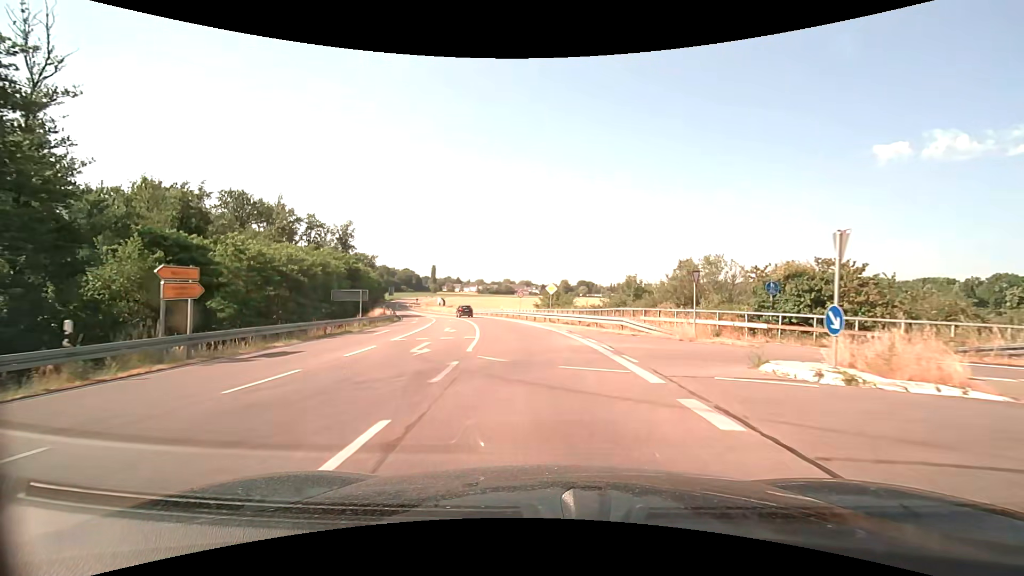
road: secondary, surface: asphalt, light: Day
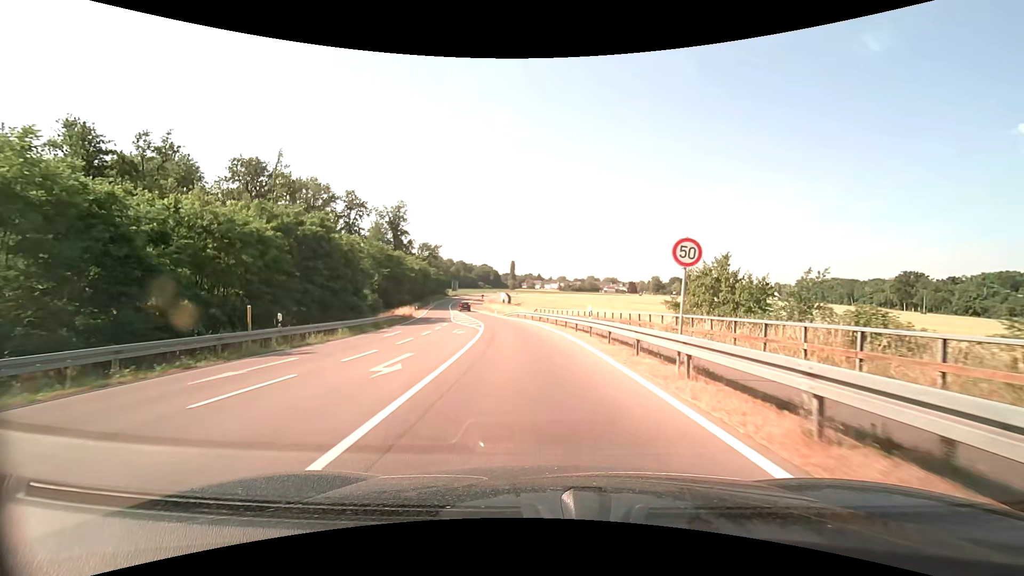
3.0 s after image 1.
(-3.0, +36.5) m; -9°
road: tertiary
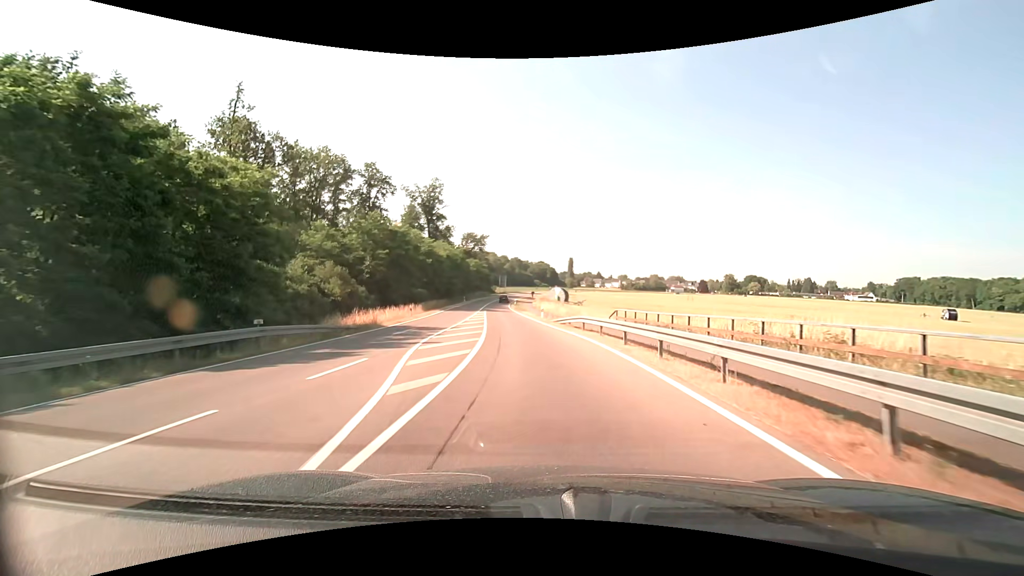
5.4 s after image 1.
(-1.6, +28.0) m; -7°
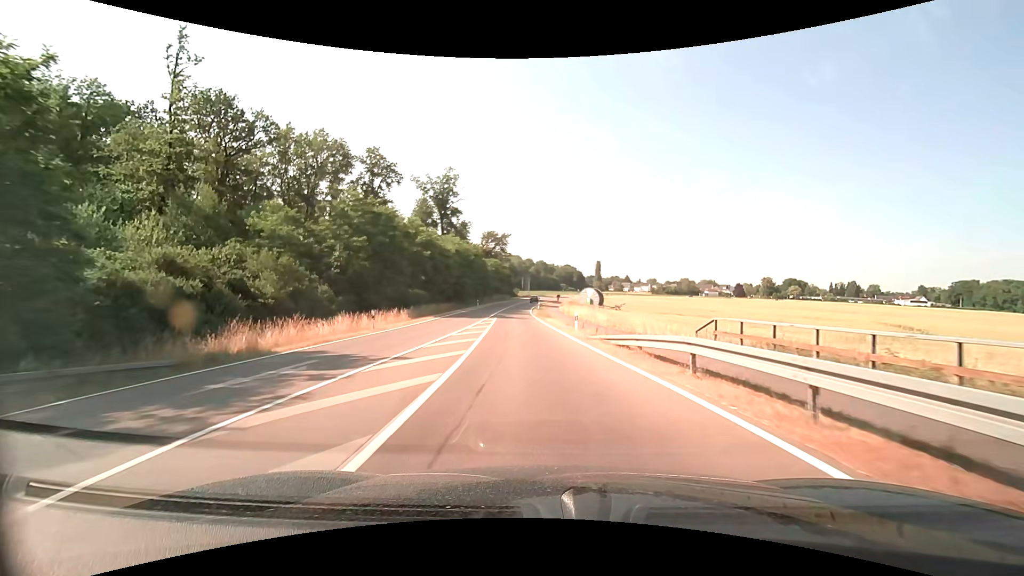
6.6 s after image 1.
(-0.4, +14.8) m; -3°
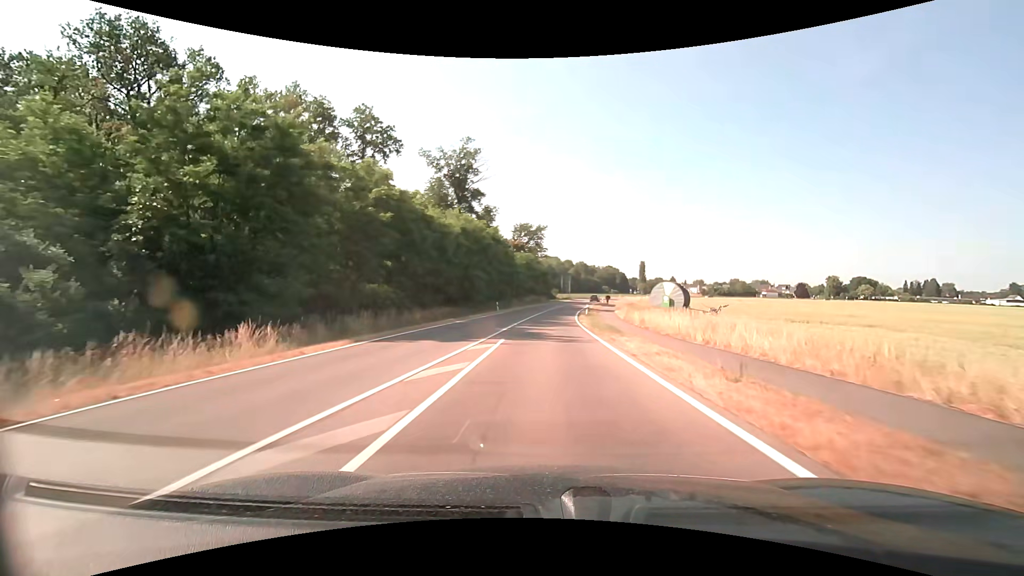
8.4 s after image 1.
(-1.0, +23.9) m; -4°
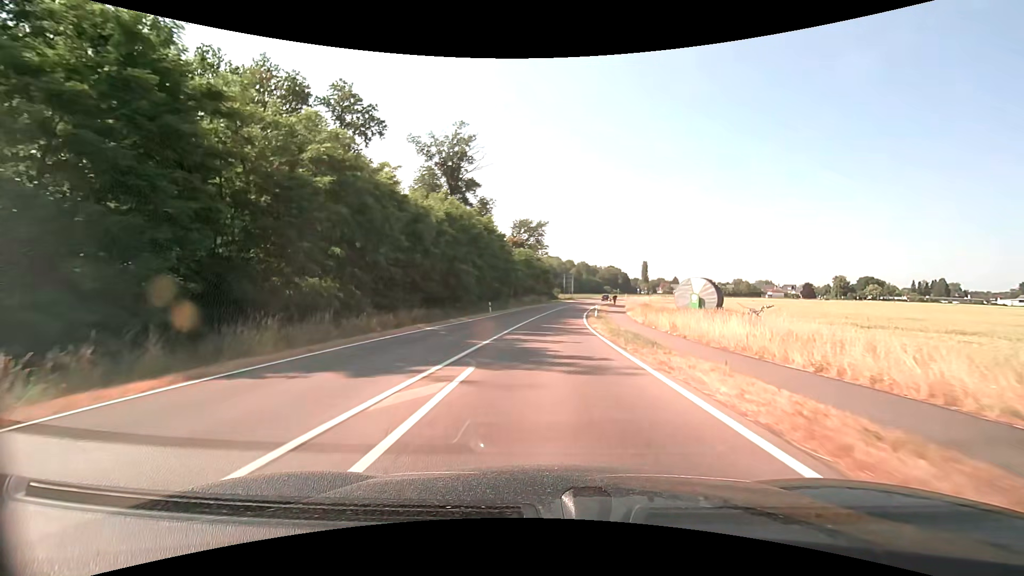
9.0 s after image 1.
(0.0, +8.1) m; 0°
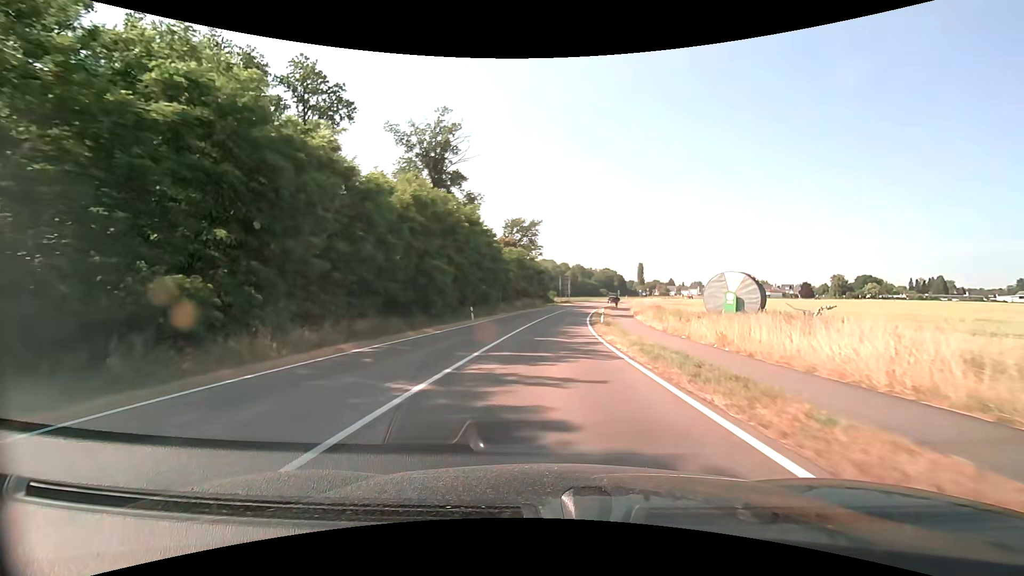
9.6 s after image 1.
(0.0, +8.1) m; +1°
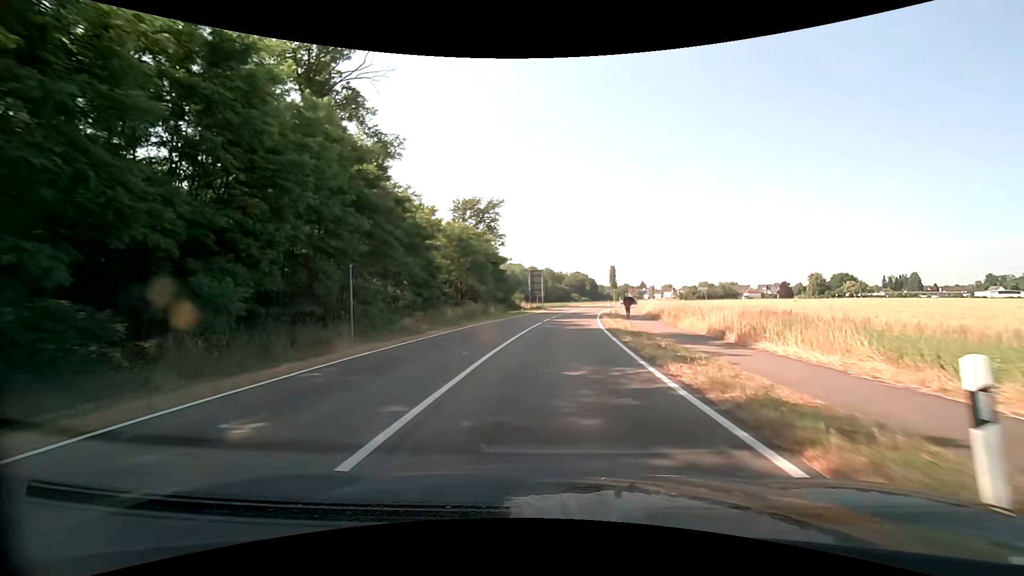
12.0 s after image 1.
(+0.7, +31.6) m; +3°
(0, +10) (+1, +20) (+1, +30) (+2, +40) (+4, +50) (+5, +60) (+7, +70) (+9, +79) (+11, +89) (+13, +99) m
